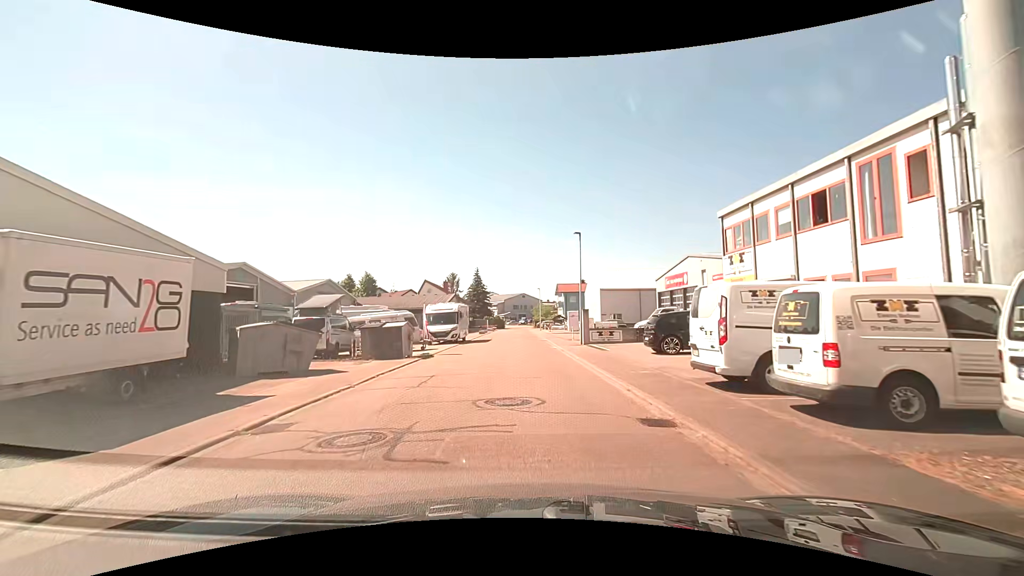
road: residential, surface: asphalt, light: Day
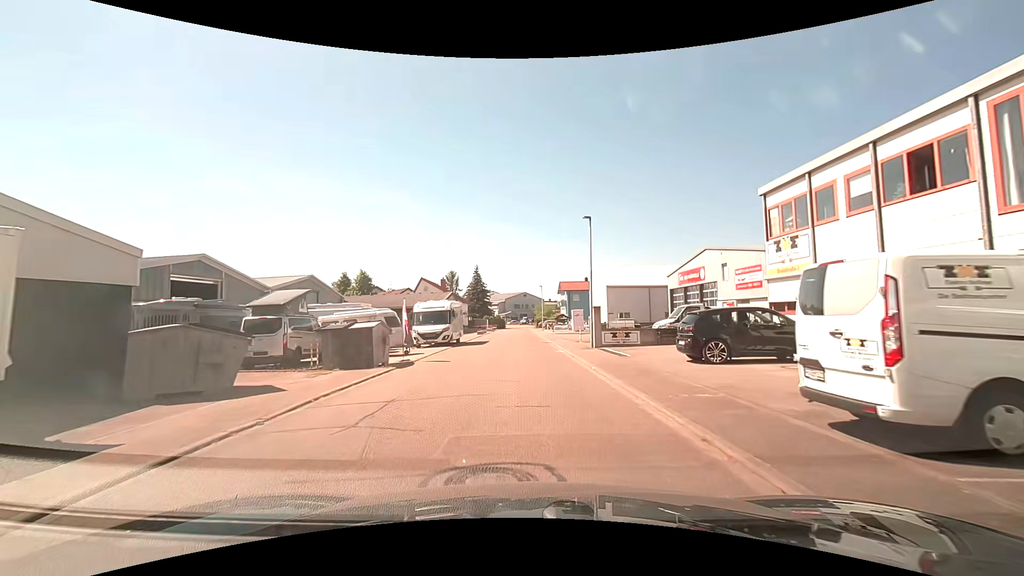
(0.0, +4.2) m; 0°
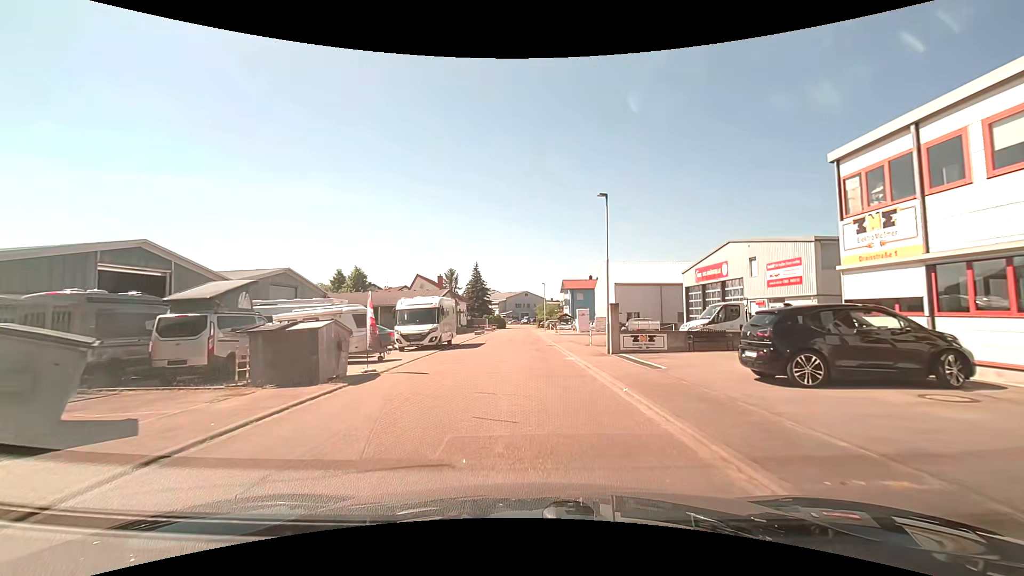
(0.0, +4.5) m; +1°
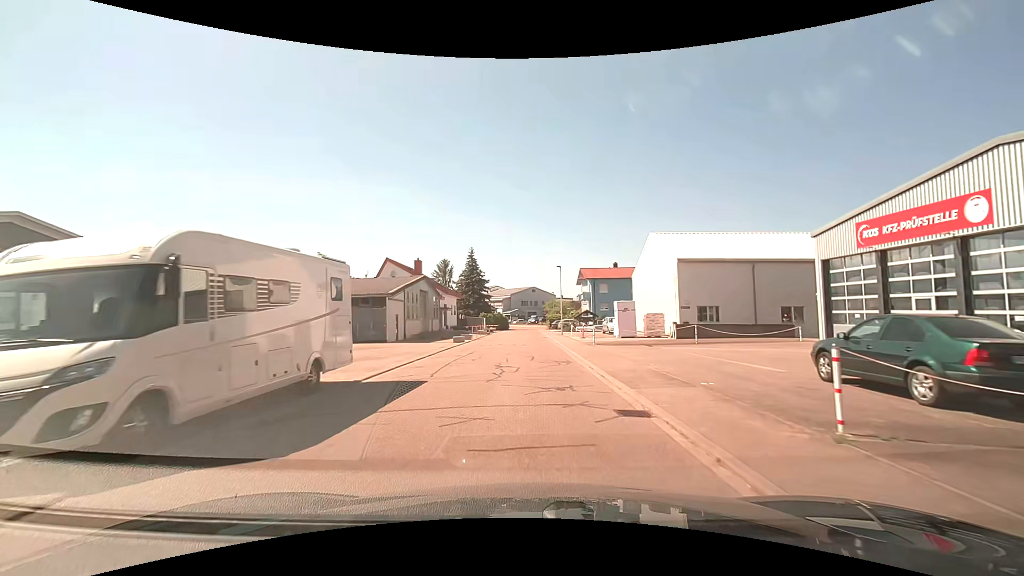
(-0.7, +20.9) m; -2°
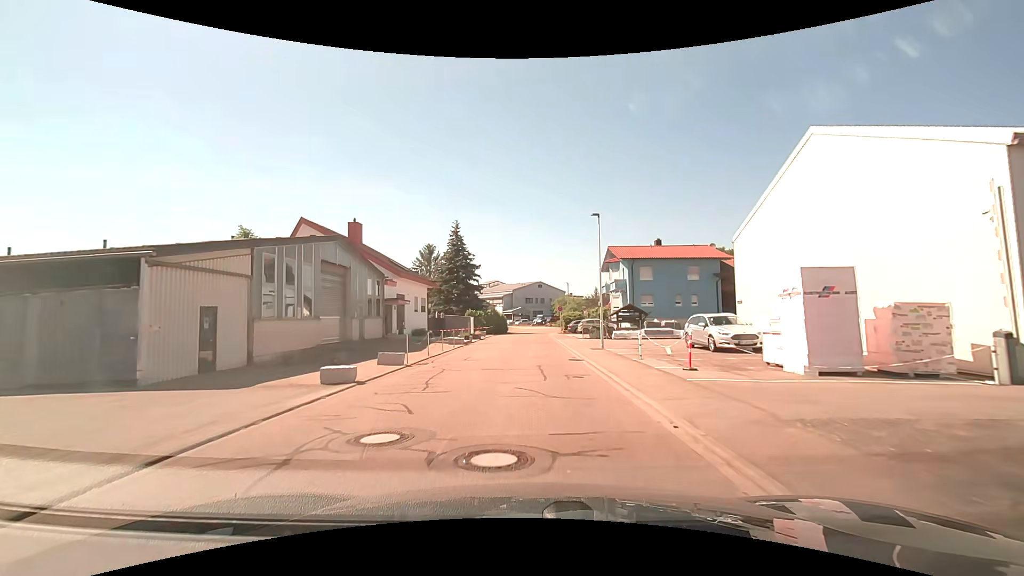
(-0.1, +23.2) m; 0°
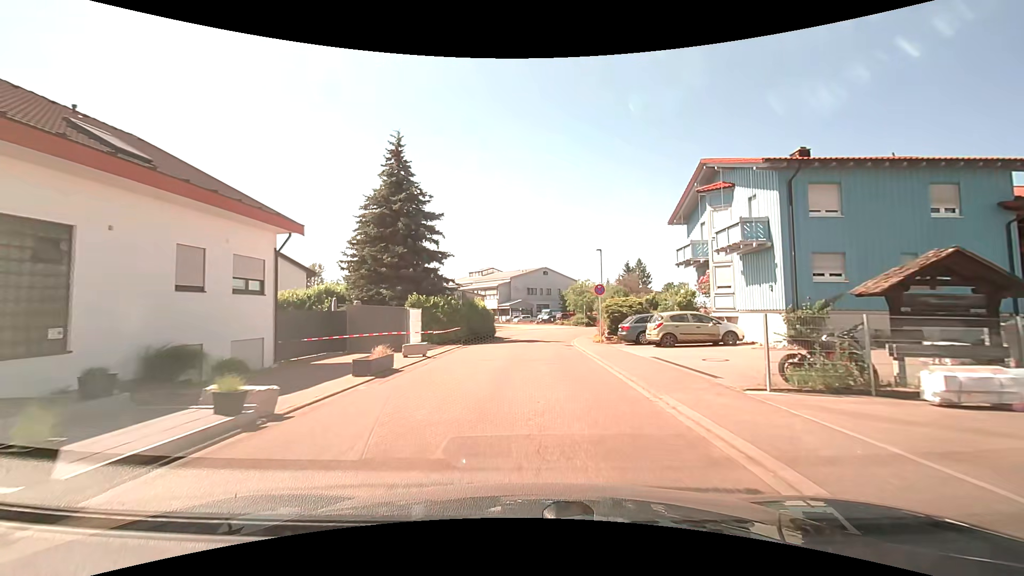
(-0.1, +28.4) m; 0°
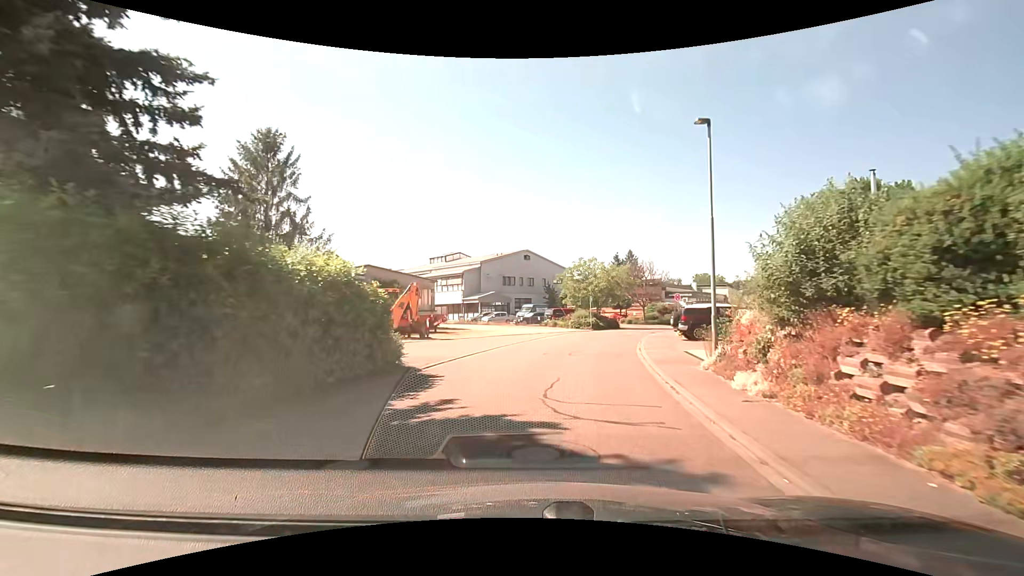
(-0.1, +25.0) m; +2°
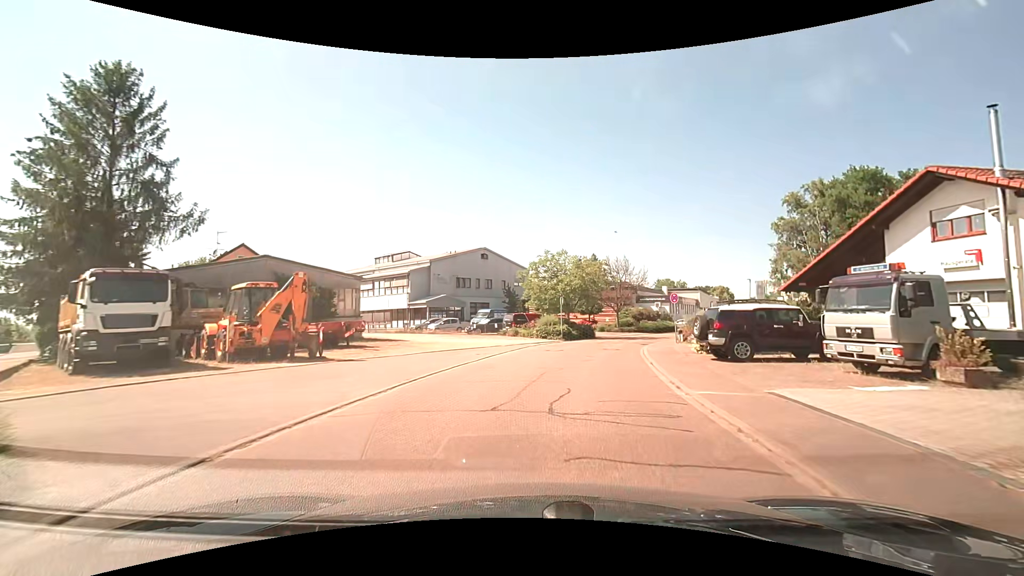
(+0.4, +9.7) m; +5°
(0, +10) (+2, +20) (+4, +30) (+8, +39) (+13, +48) (+18, +56) (+23, +65) (+28, +73) (+33, +82) (+38, +91) m
